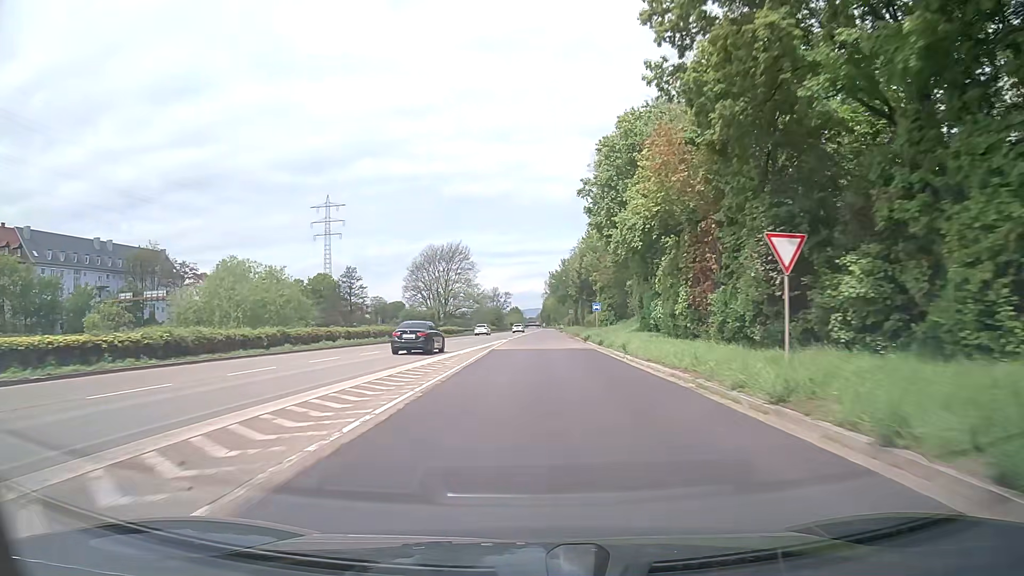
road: trunk_link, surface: asphalt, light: Day
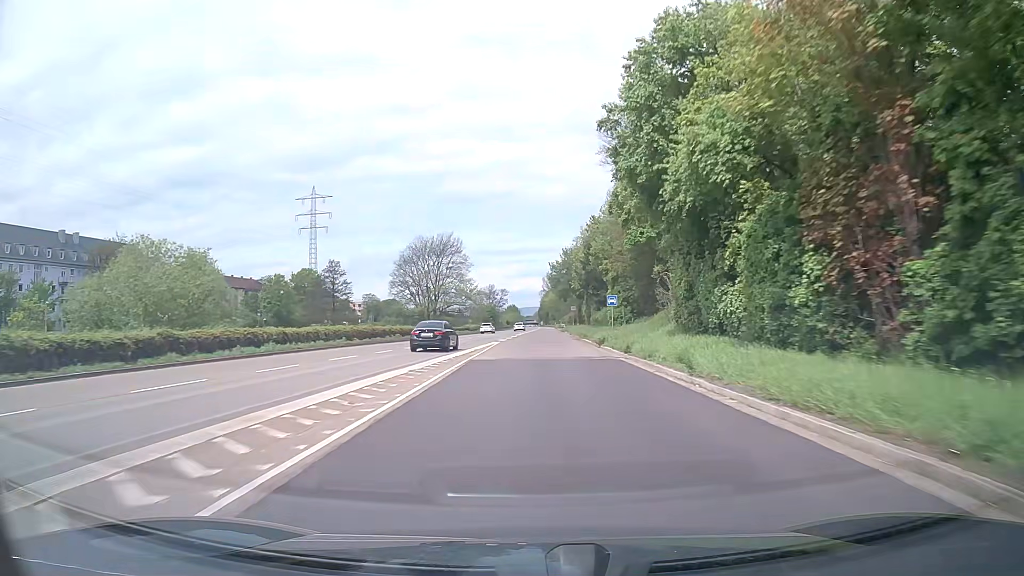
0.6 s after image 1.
(0.0, +11.4) m; 0°
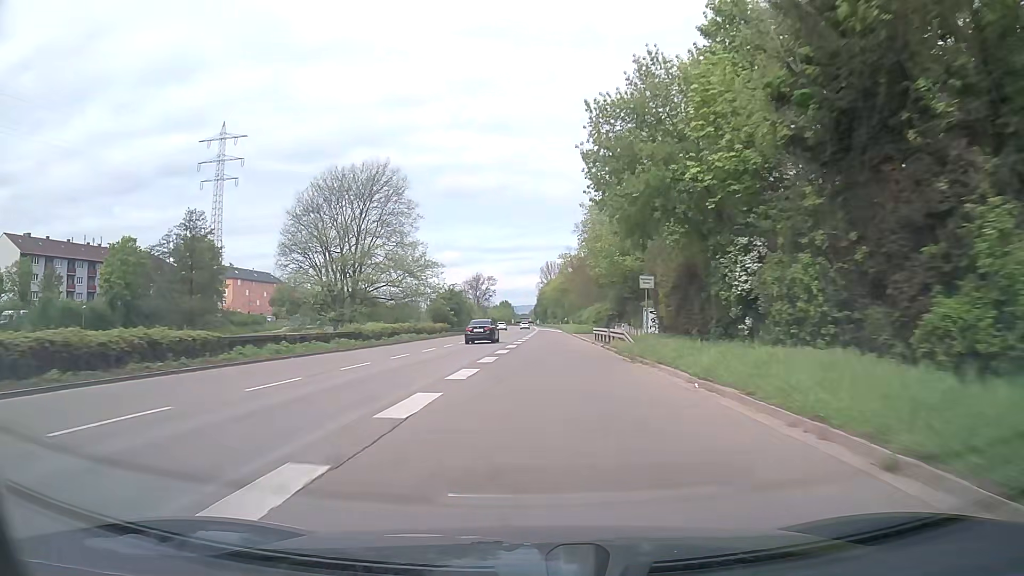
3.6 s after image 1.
(+0.6, +59.6) m; +1°
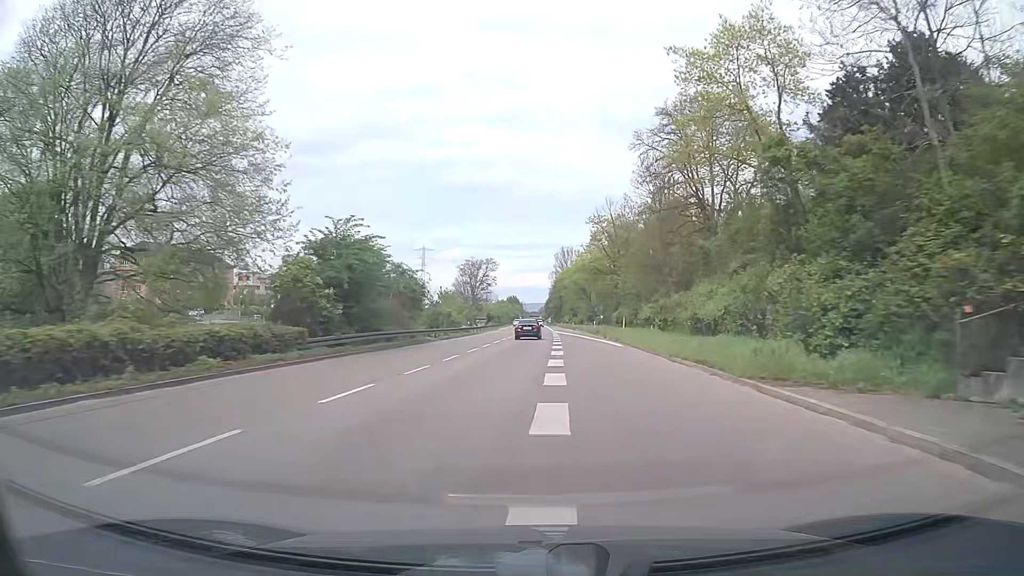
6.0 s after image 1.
(-0.3, +50.1) m; -1°
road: trunk
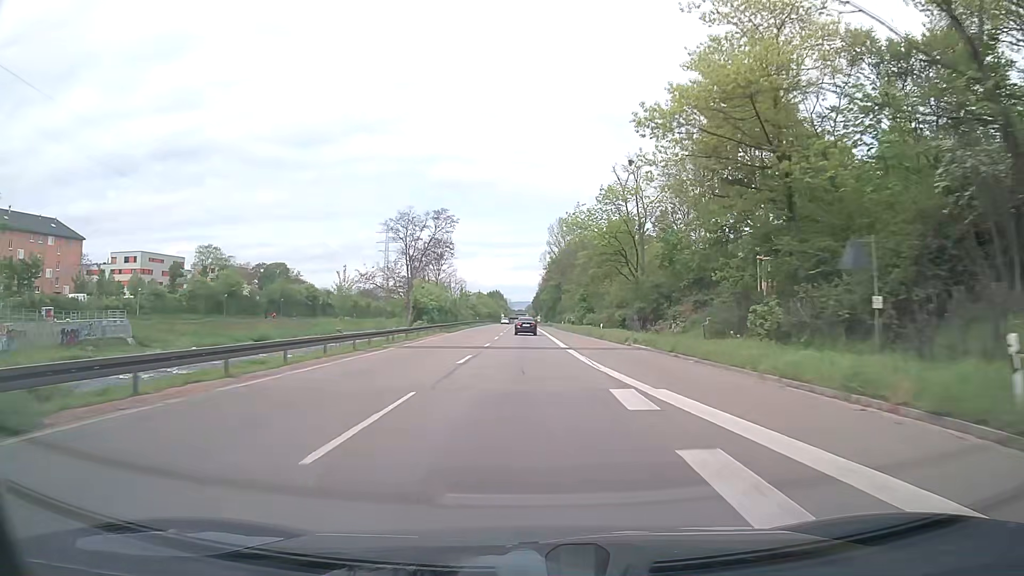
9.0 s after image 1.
(+1.1, +65.0) m; +2°
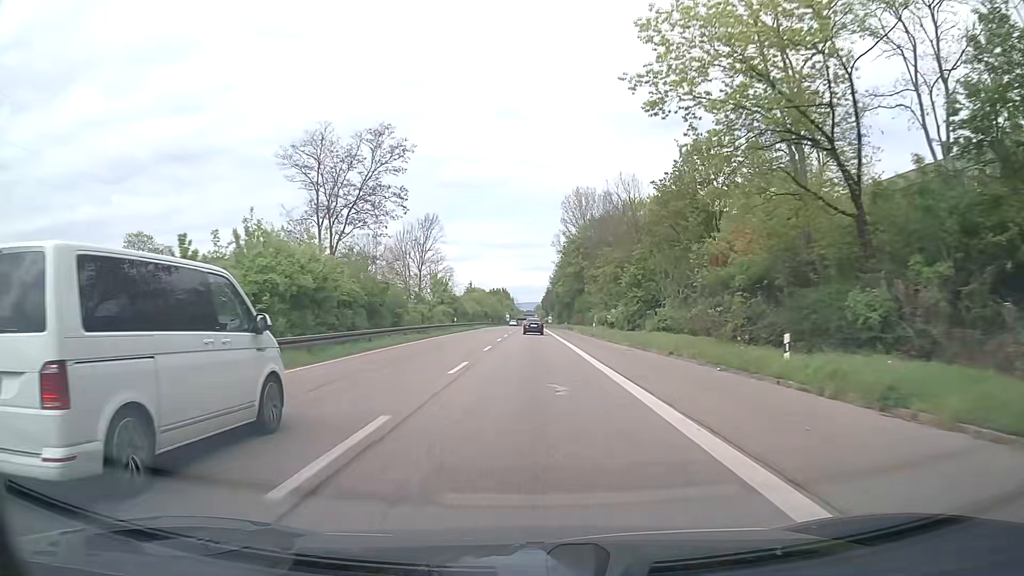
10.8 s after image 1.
(-0.3, +38.7) m; -1°
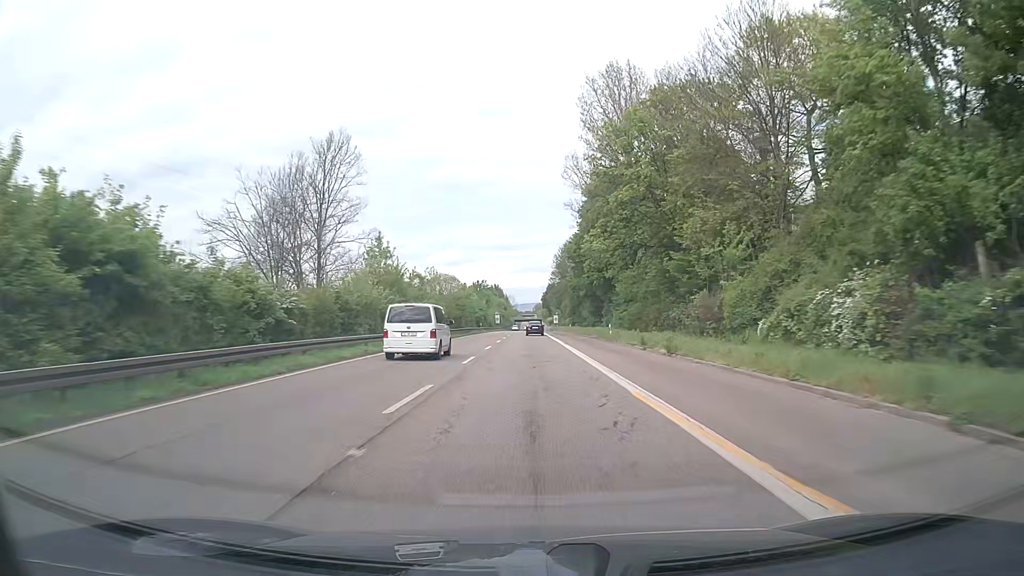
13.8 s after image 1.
(+0.3, +64.0) m; 0°
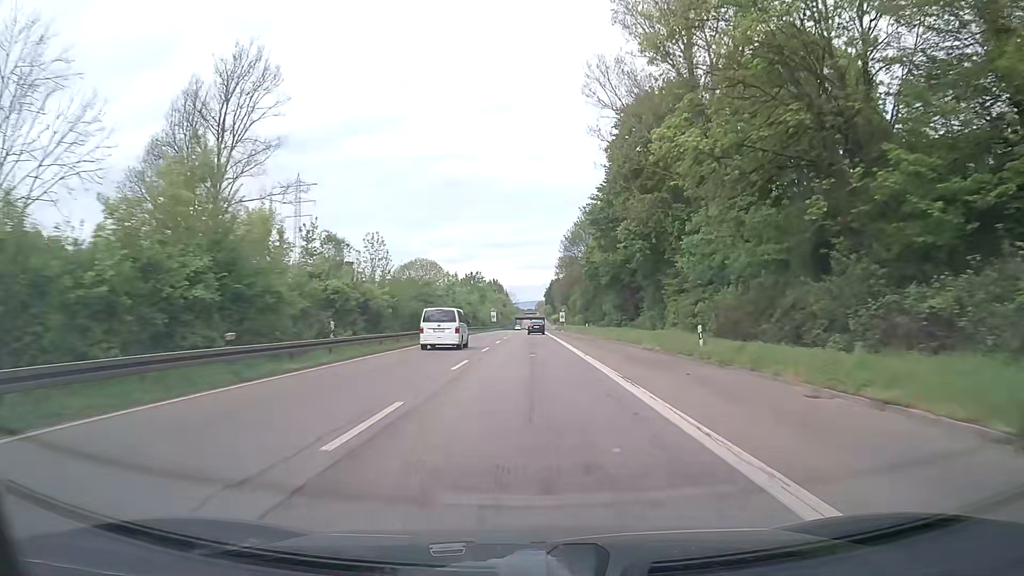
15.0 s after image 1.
(-0.1, +25.7) m; 0°
(0, +10) (0, +20) (0, +30) (0, +40) (0, +50) (0, +60) (0, +70) (0, +80) (0, +90) (0, +100) m
